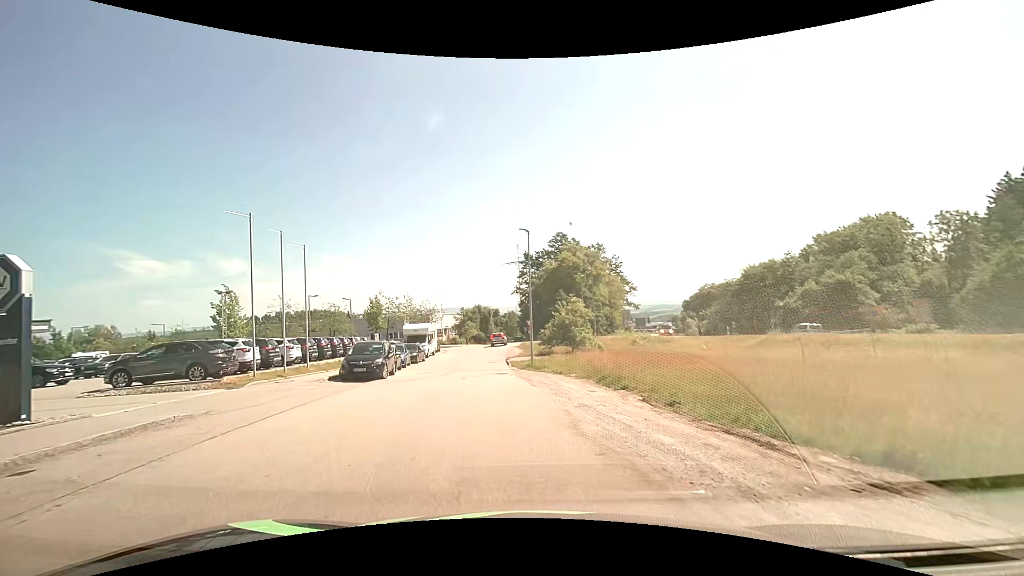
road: residential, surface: asphalt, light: Day
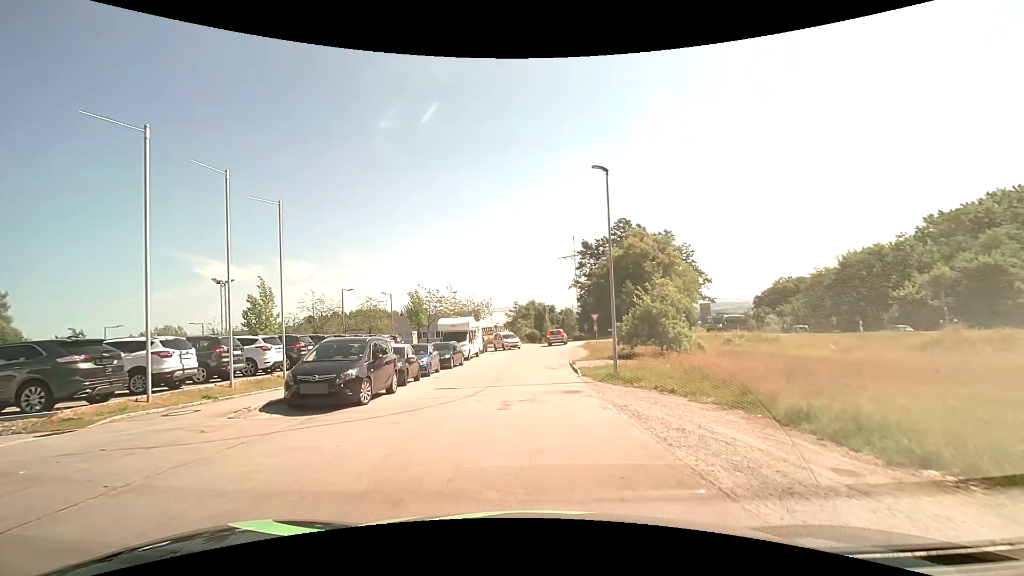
(-0.9, +9.9) m; -7°
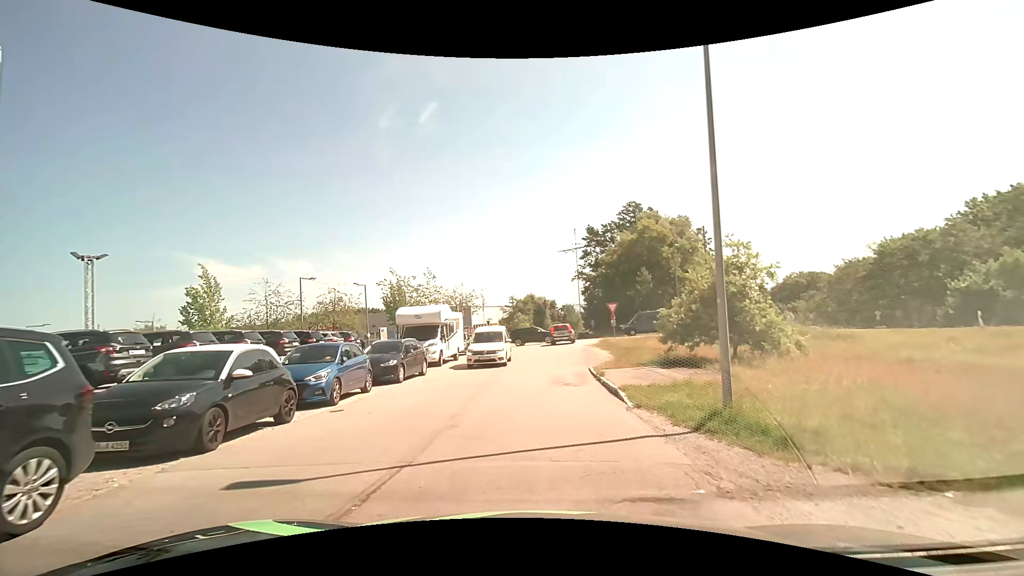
(+0.1, +10.7) m; +1°
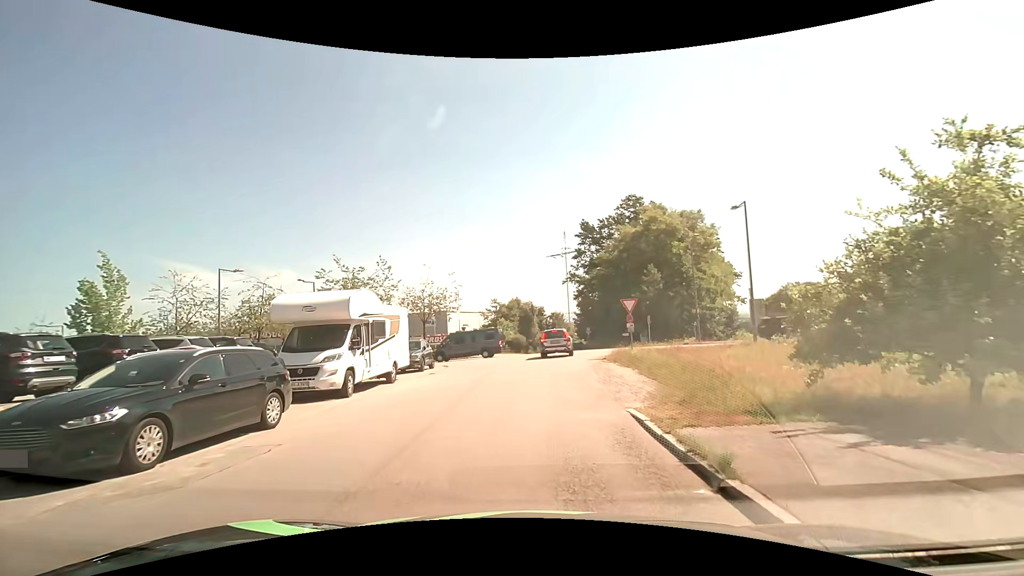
(+0.2, +10.7) m; +2°
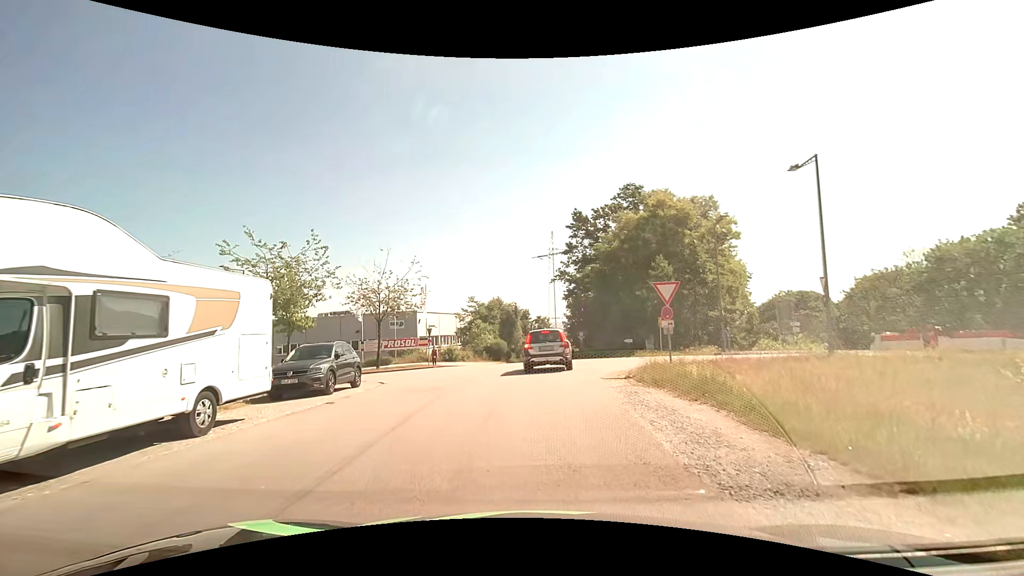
(+0.1, +9.5) m; +1°
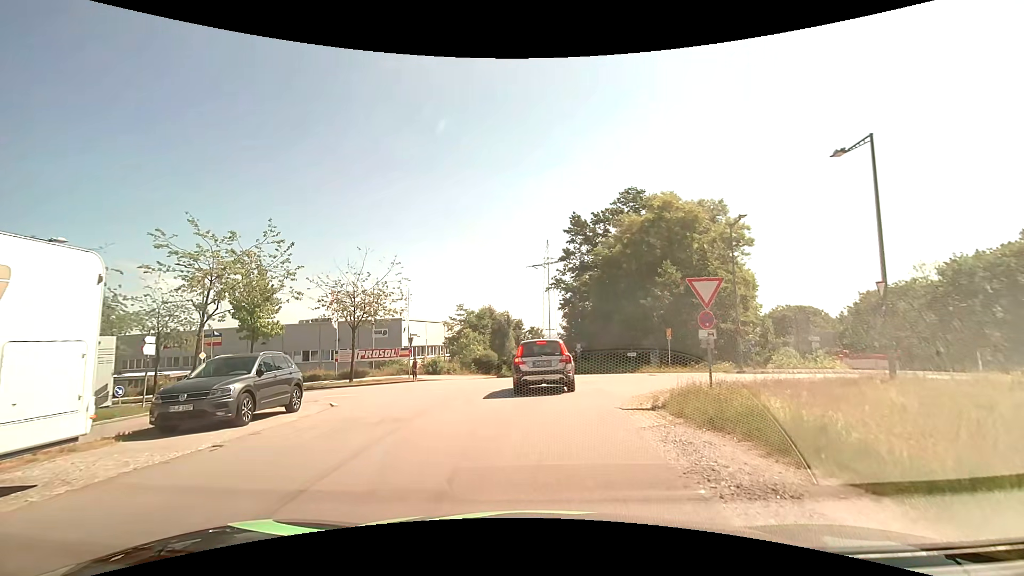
(+0.1, +4.0) m; +1°
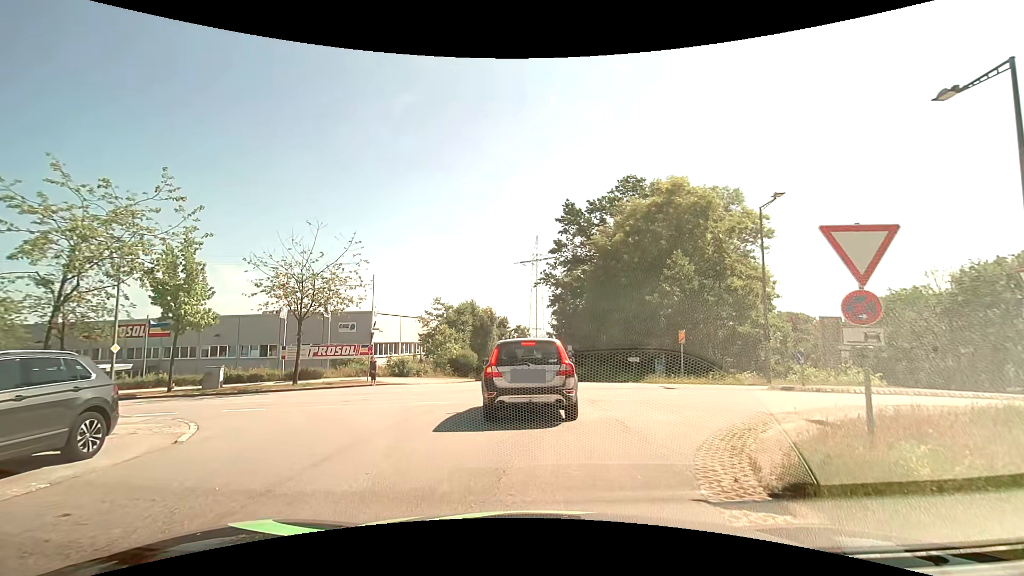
(+0.1, +5.8) m; +1°
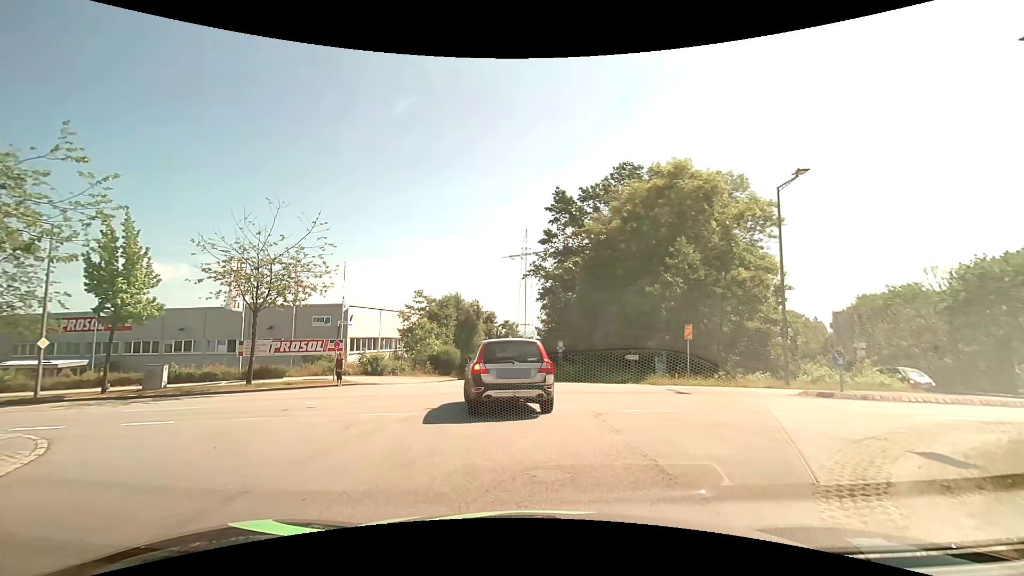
(0.0, +3.2) m; 0°
(+3, +9) (+11, +14) (+21, +12) (+27, +4) (+29, -6) (+29, -16) (+30, -26) (+30, -36) (+31, -46) (+33, -56) m
